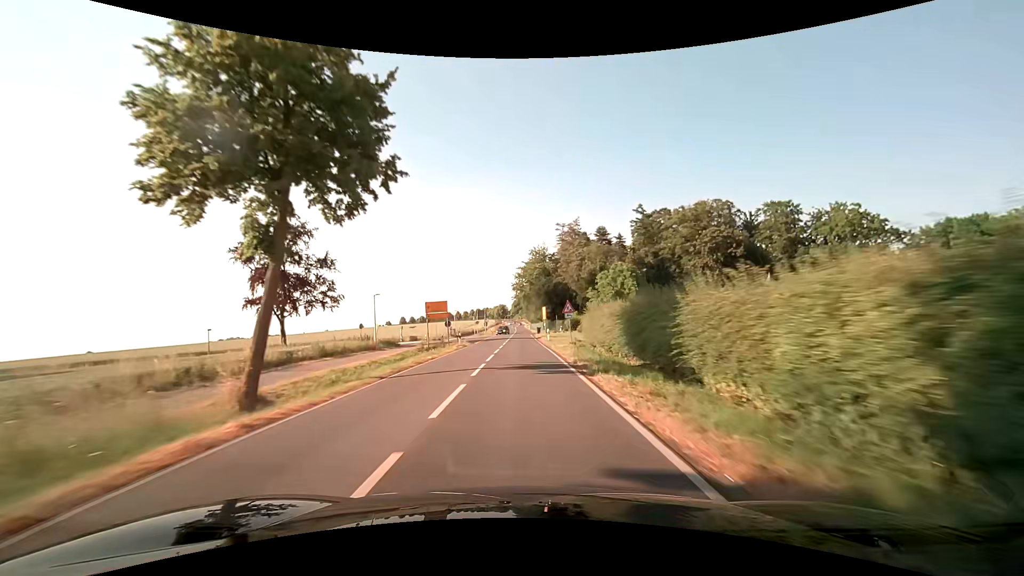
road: secondary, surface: asphalt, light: Day
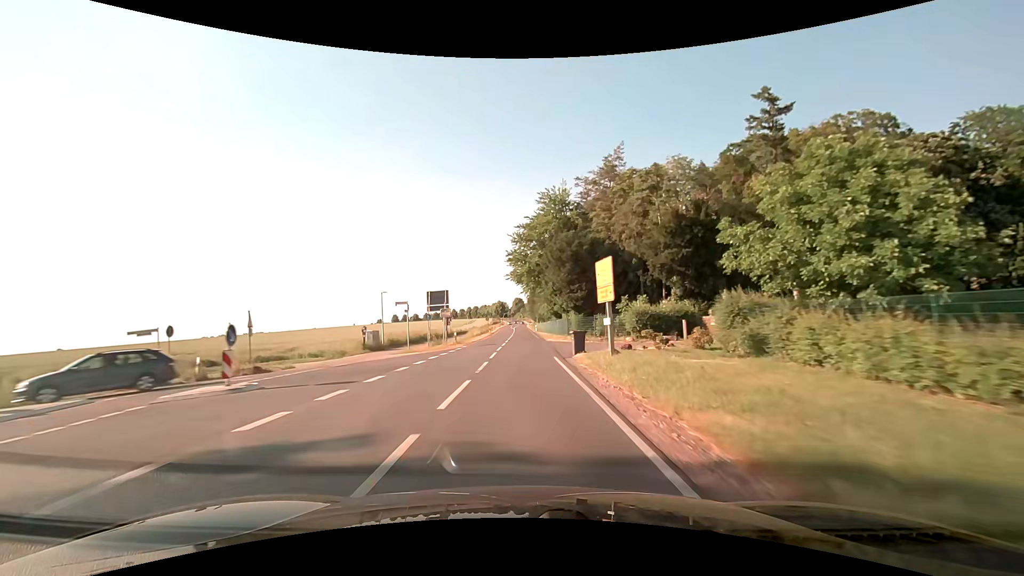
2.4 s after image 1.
(-0.3, +50.8) m; 0°
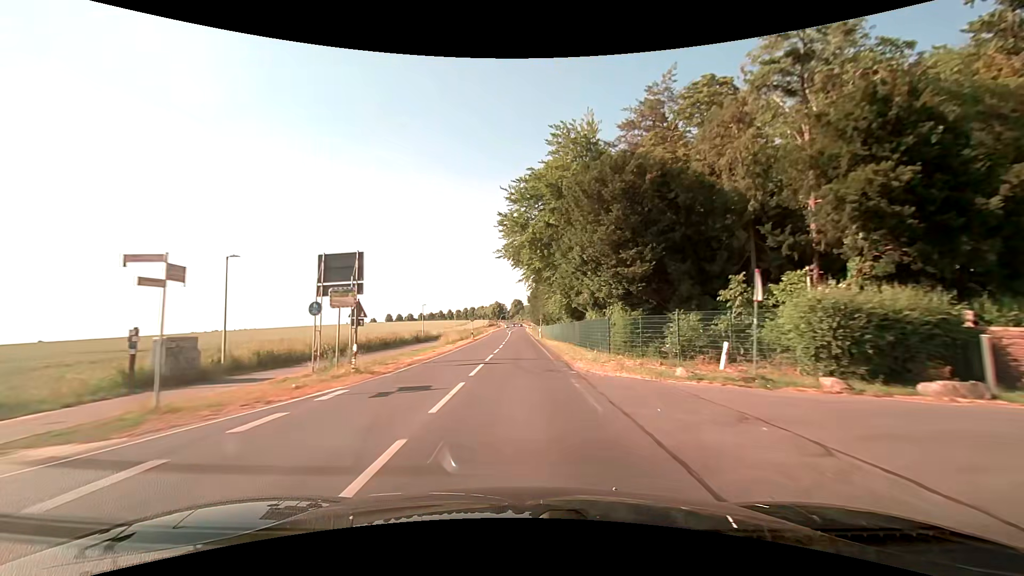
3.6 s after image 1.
(+0.1, +23.9) m; 0°
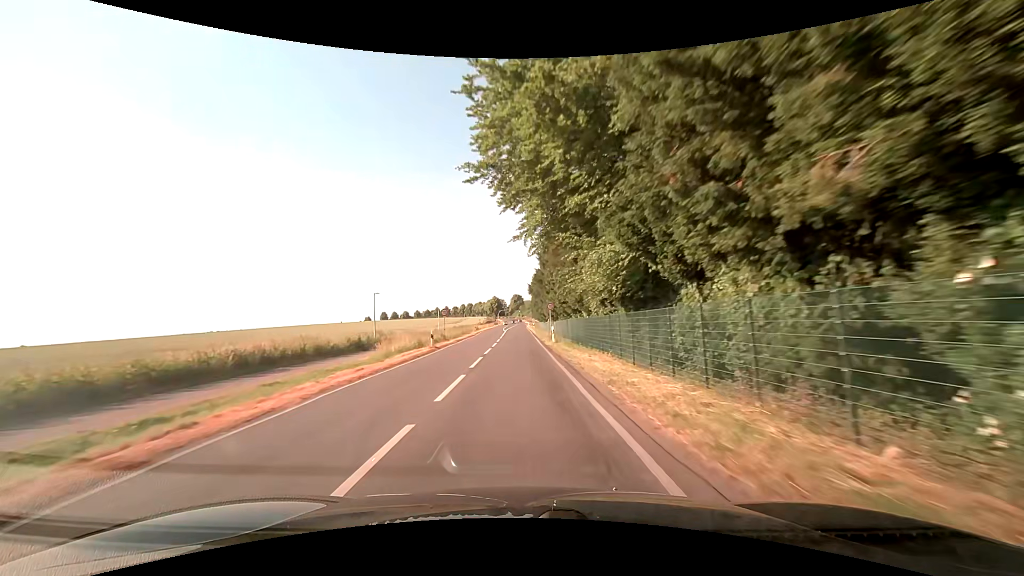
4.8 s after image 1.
(+0.1, +23.0) m; 0°
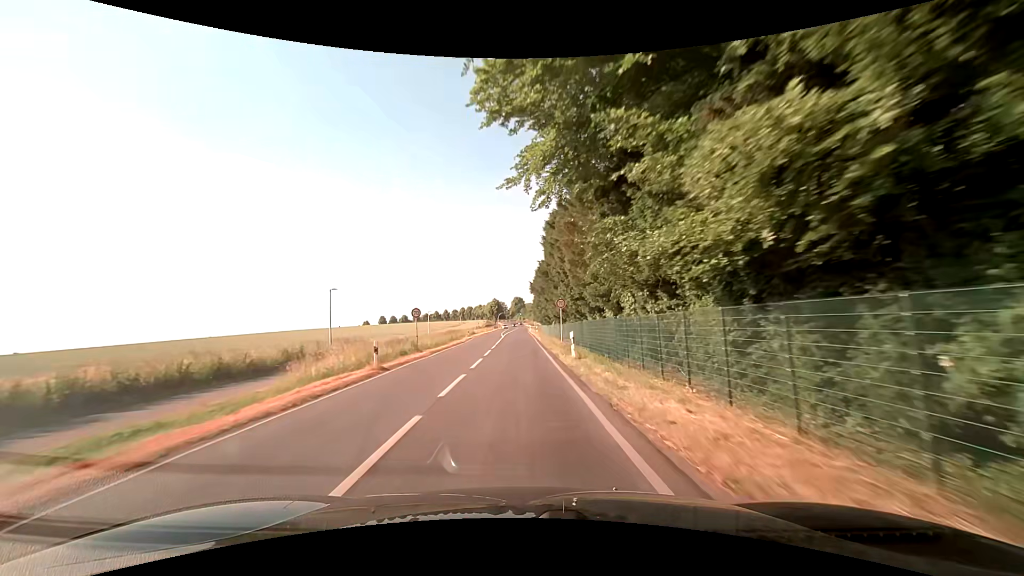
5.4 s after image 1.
(-0.1, +11.2) m; -1°
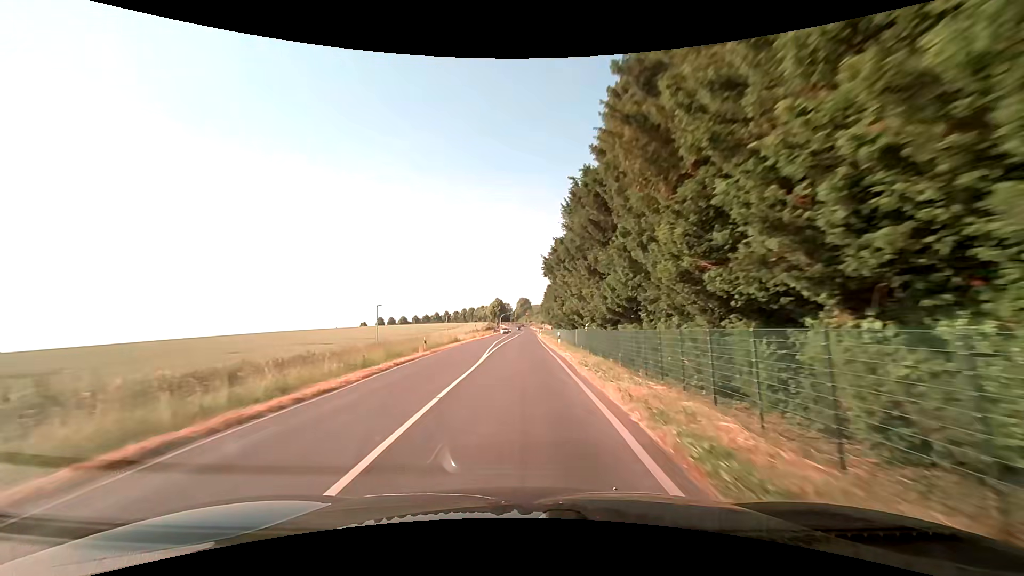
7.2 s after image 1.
(0.0, +32.9) m; 0°
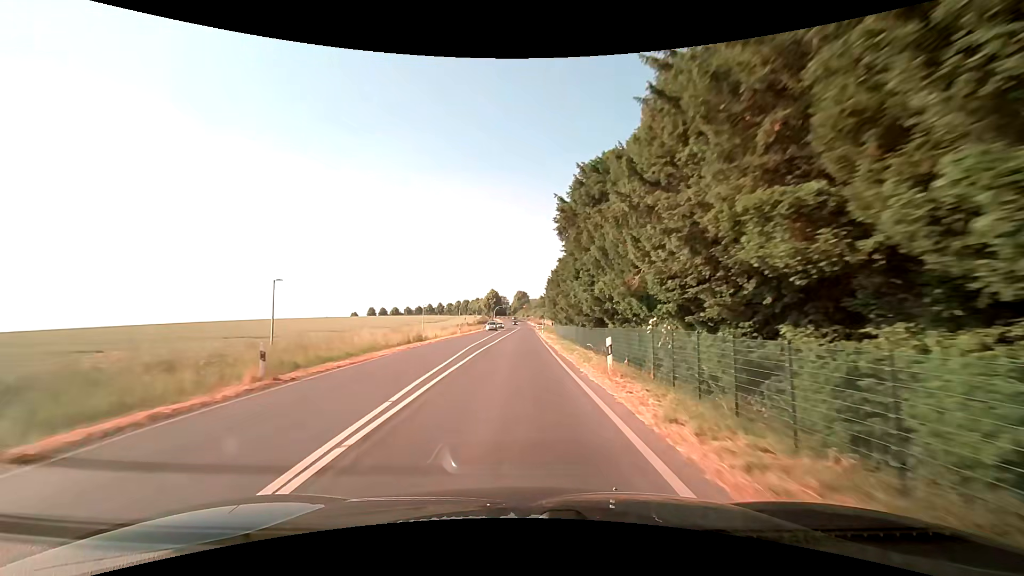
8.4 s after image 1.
(0.0, +20.9) m; 0°
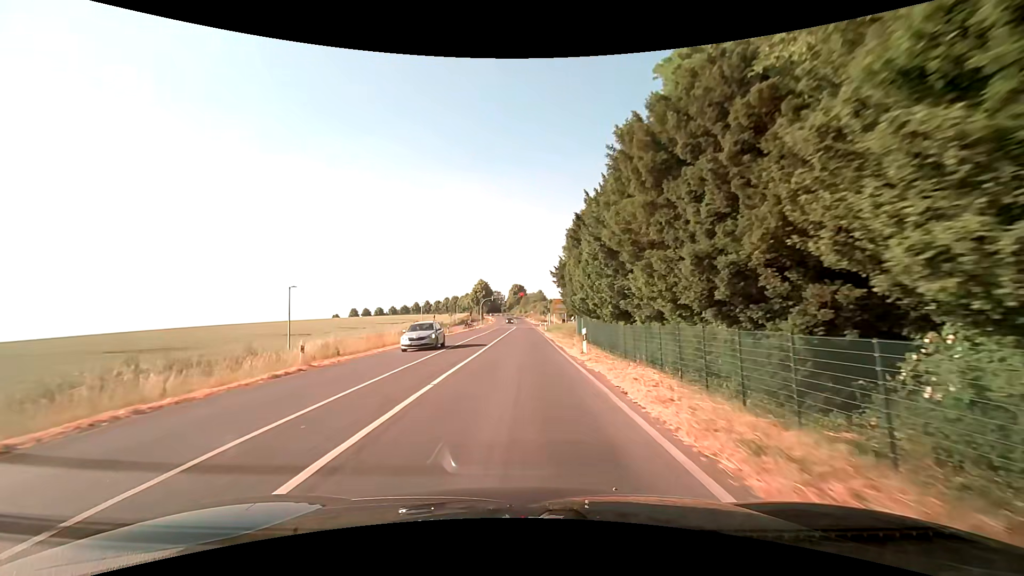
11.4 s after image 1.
(+0.1, +44.2) m; 0°
(0, +10) (0, +20) (0, +30) (+1, +40) (+1, +50) (+1, +60) (+1, +70) (+1, +80) (+1, +90) (+1, +100) m
